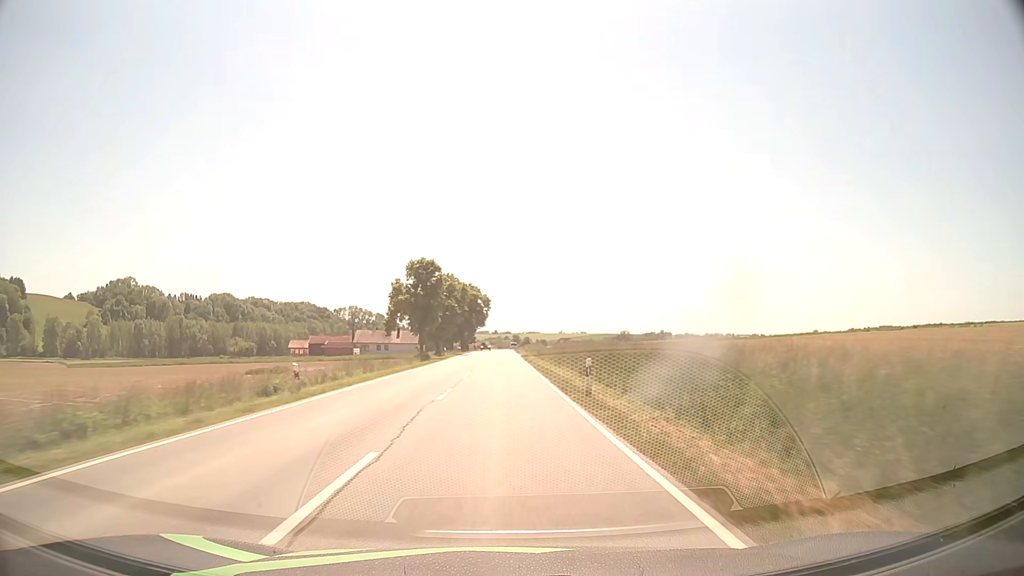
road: secondary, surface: asphalt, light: Day
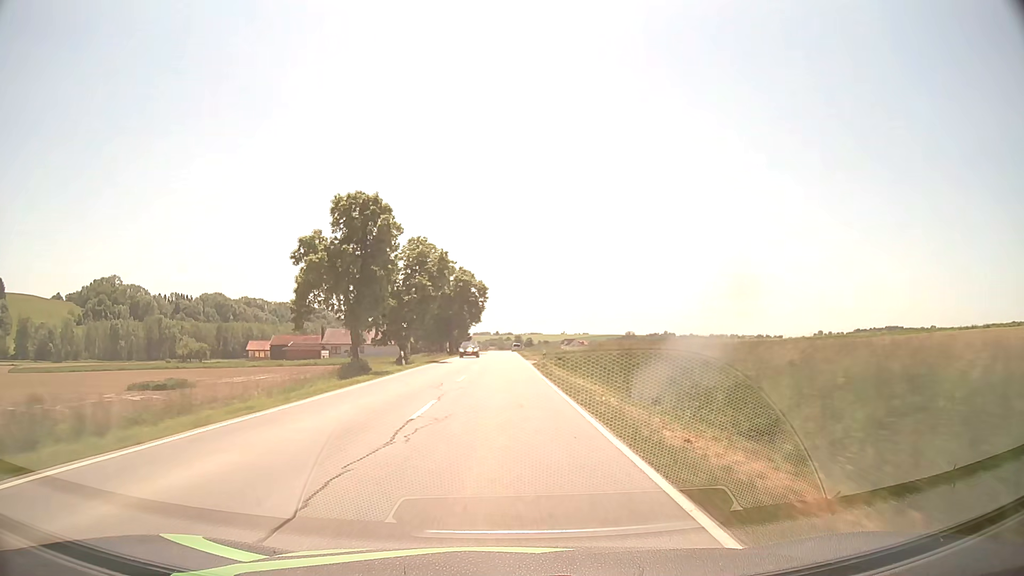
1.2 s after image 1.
(0.0, +28.3) m; 0°
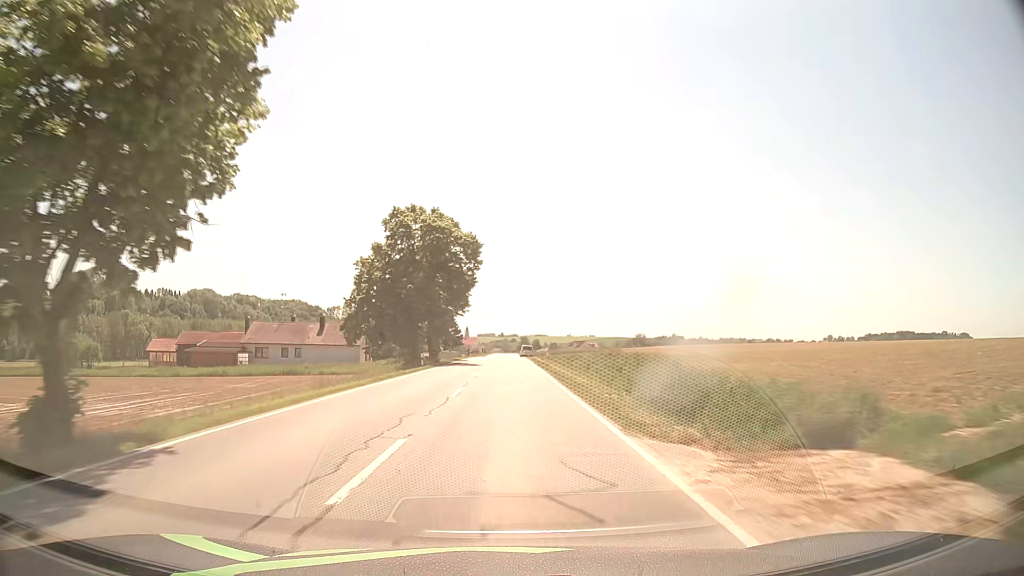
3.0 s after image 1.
(-0.2, +42.5) m; -1°
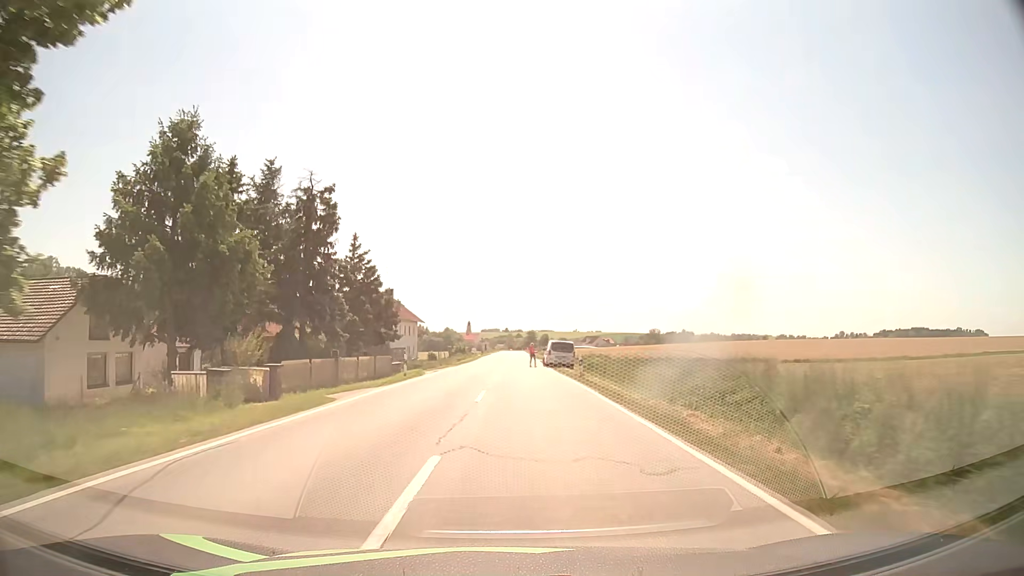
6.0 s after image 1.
(0.0, +60.4) m; 0°
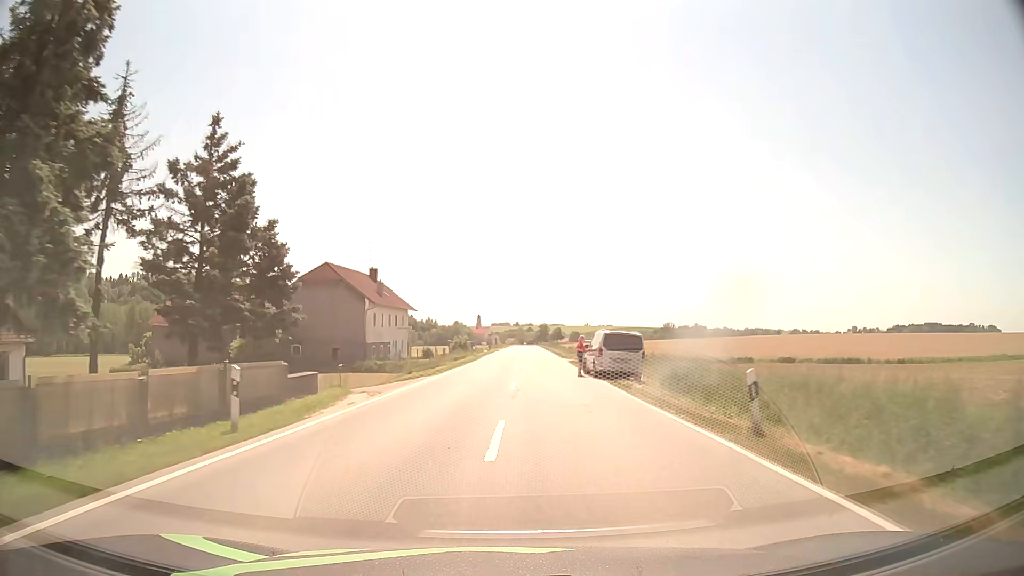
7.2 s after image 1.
(-0.2, +20.1) m; -1°
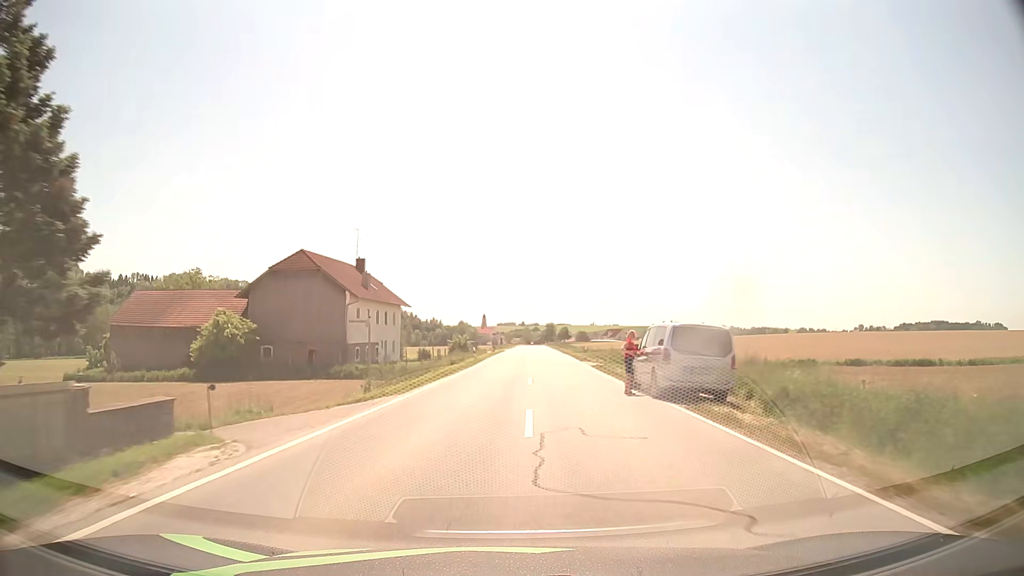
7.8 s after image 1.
(0.0, +9.9) m; 0°
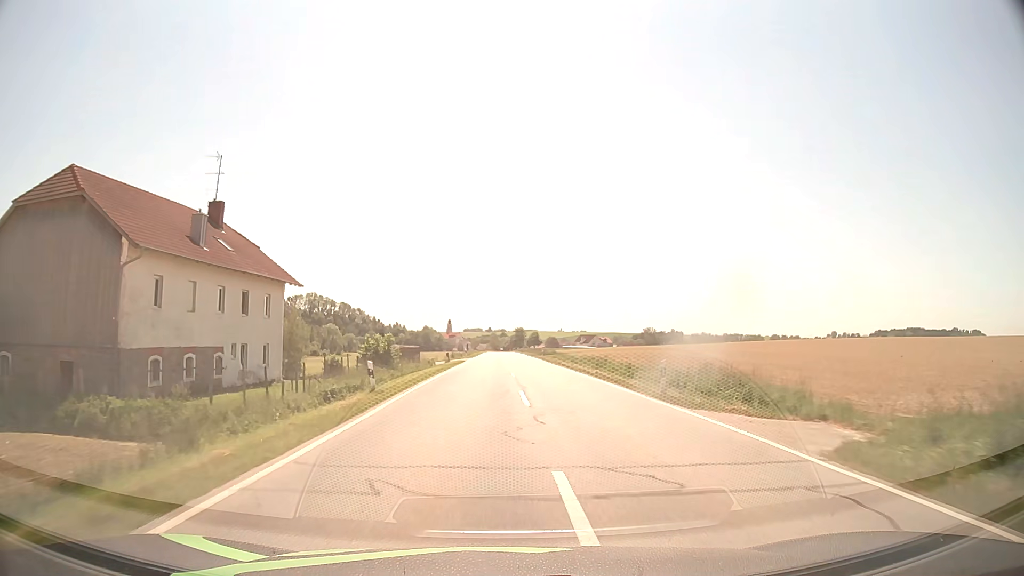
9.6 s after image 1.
(+0.3, +30.7) m; +2°
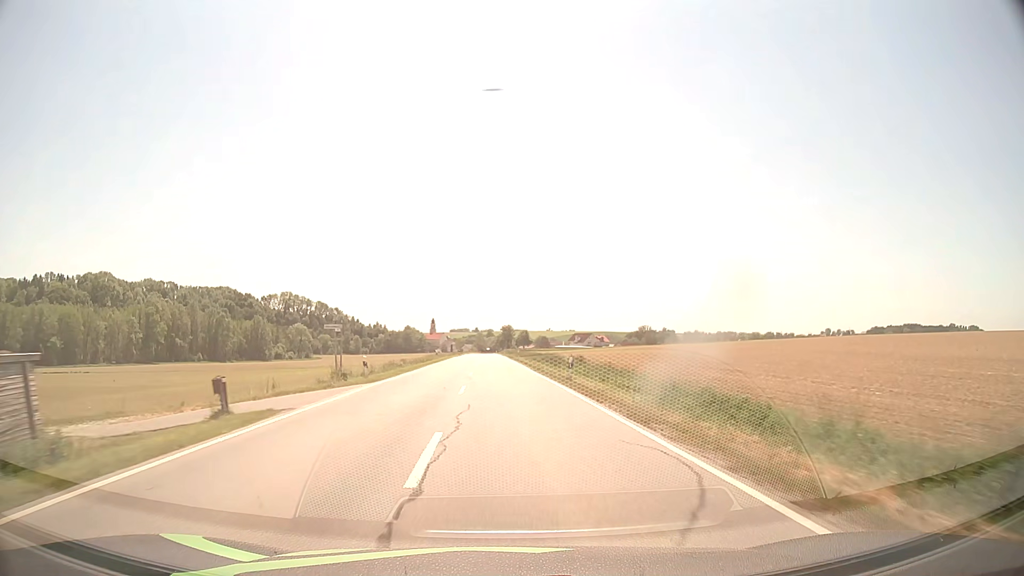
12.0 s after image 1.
(+1.0, +45.1) m; +1°
(0, +10) (0, +20) (0, +30) (0, +40) (-1, +50) (-1, +60) (-1, +70) (-1, +80) (-2, +90) (-2, +100) m
